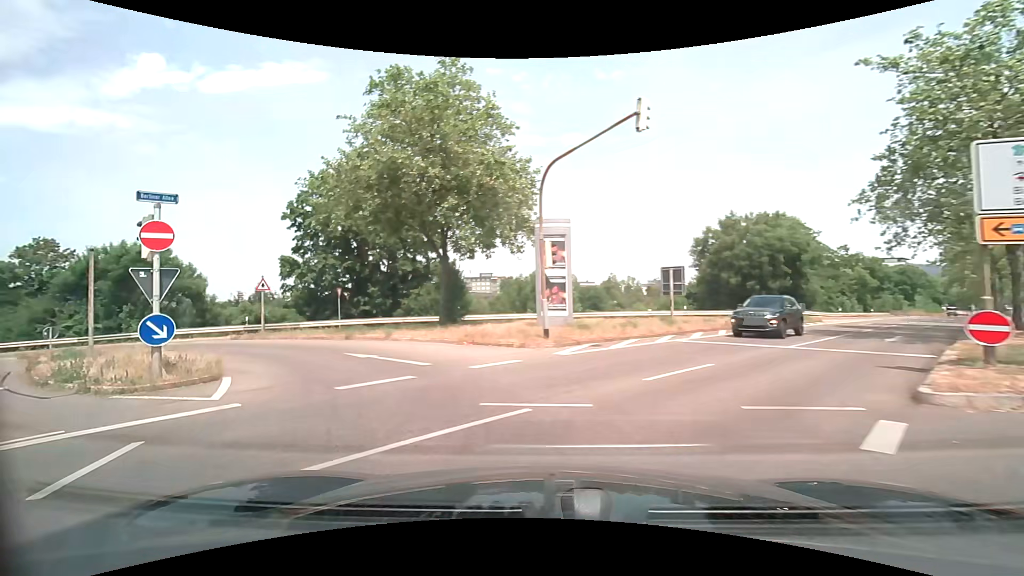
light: Day
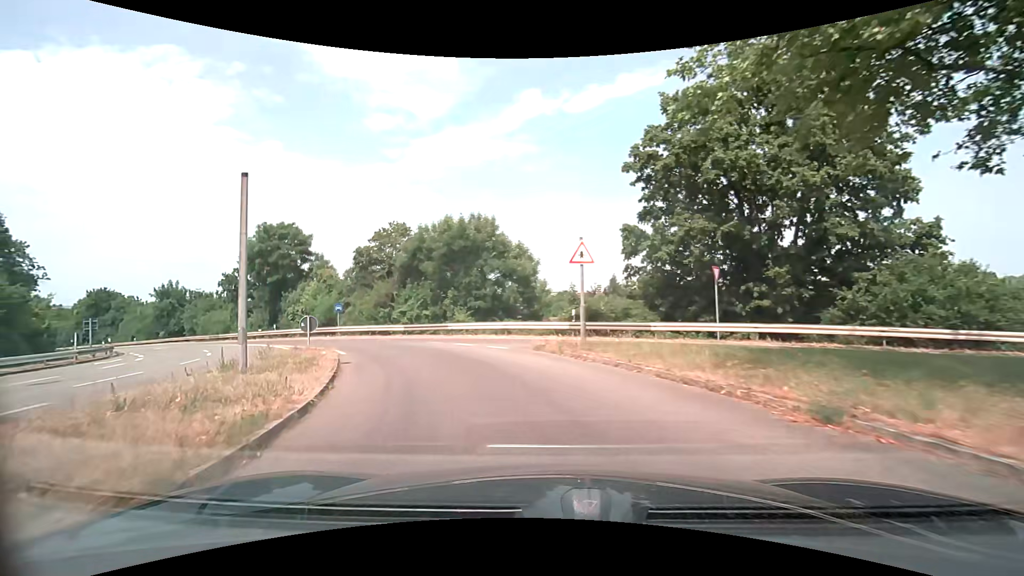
(-6.9, +15.0) m; -41°
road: trunk_link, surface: asphalt
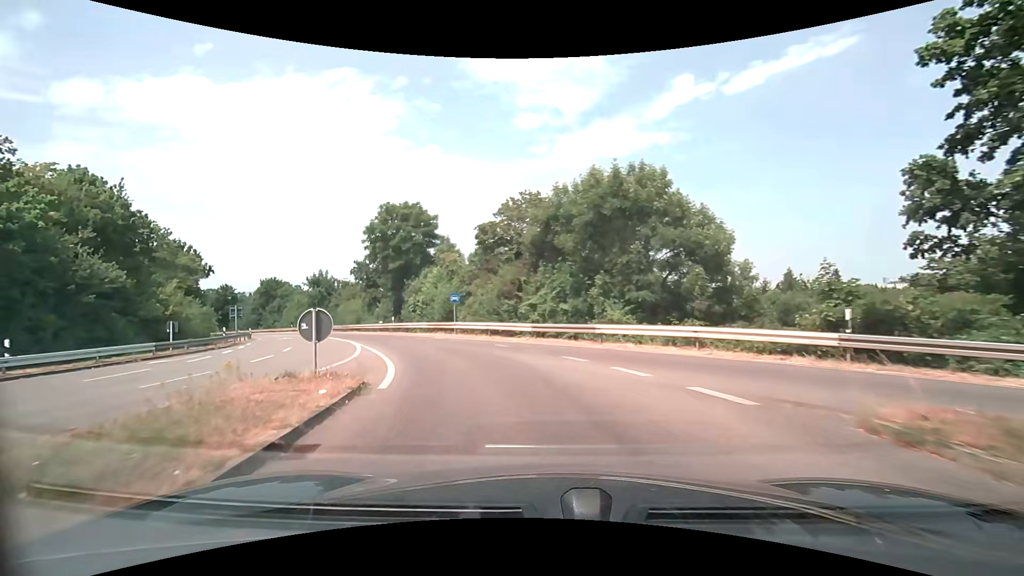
(-1.6, +10.3) m; -17°
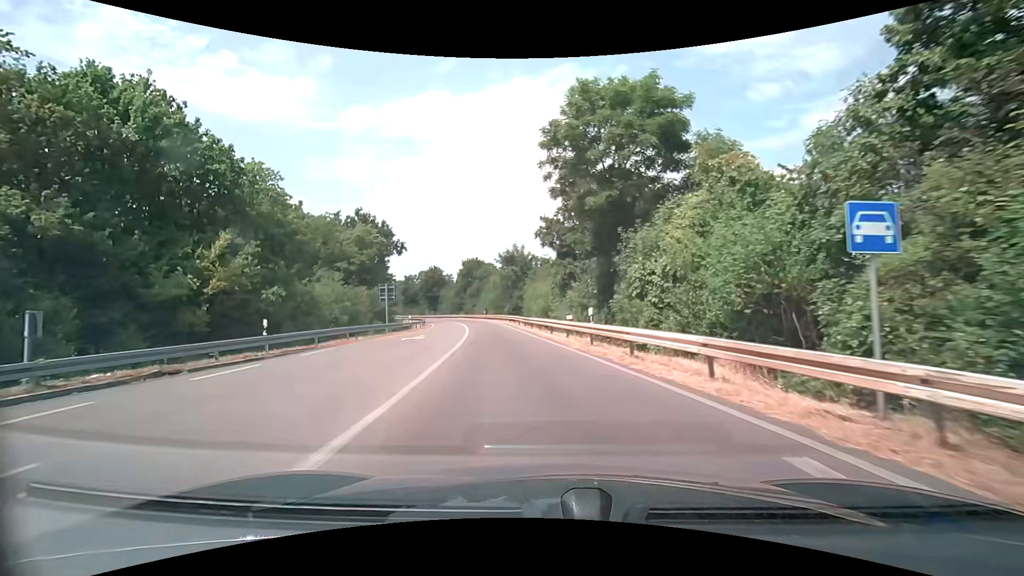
(-5.9, +22.8) m; -26°
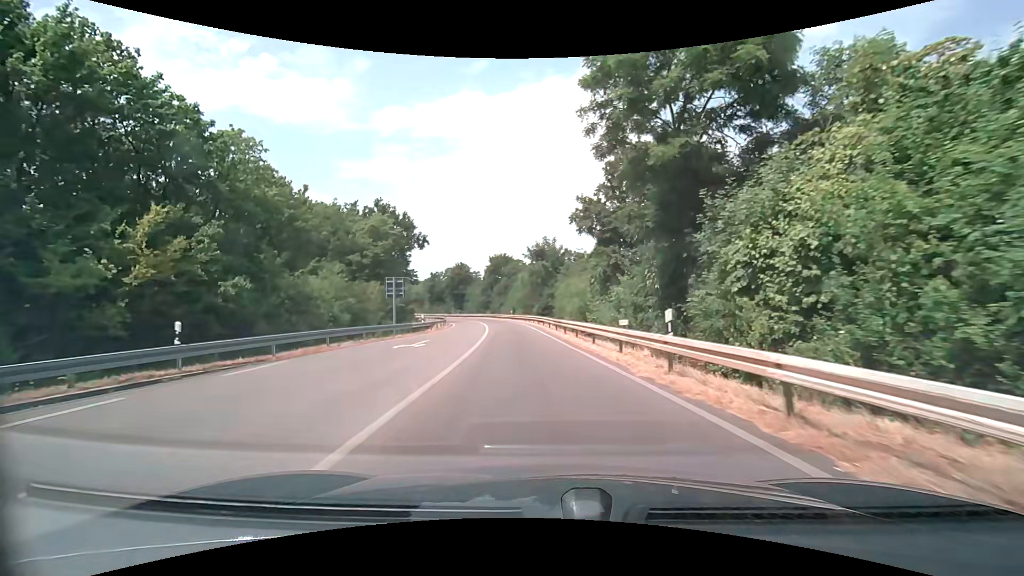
(-0.2, +6.5) m; -3°
